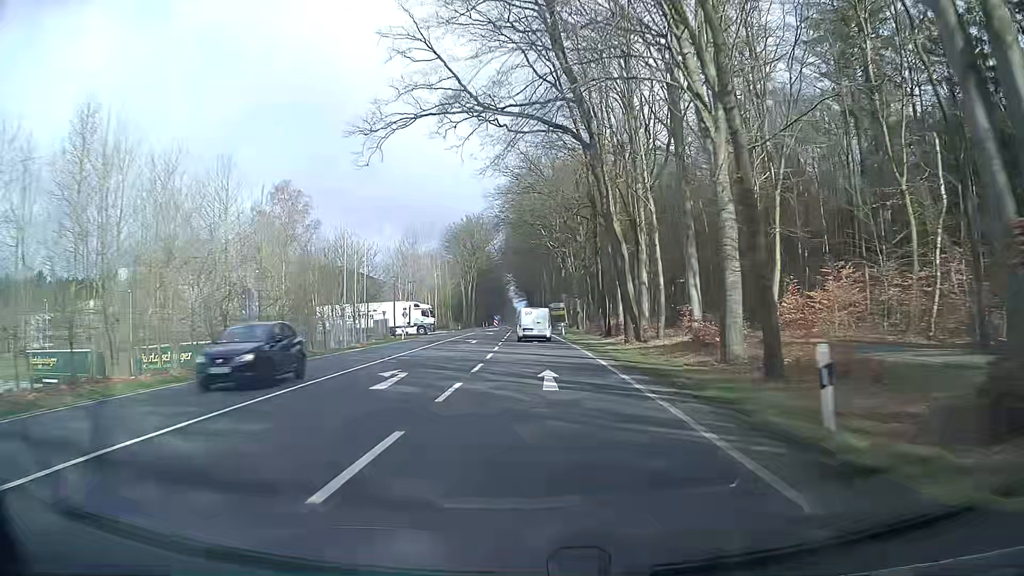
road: primary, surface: asphalt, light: Day
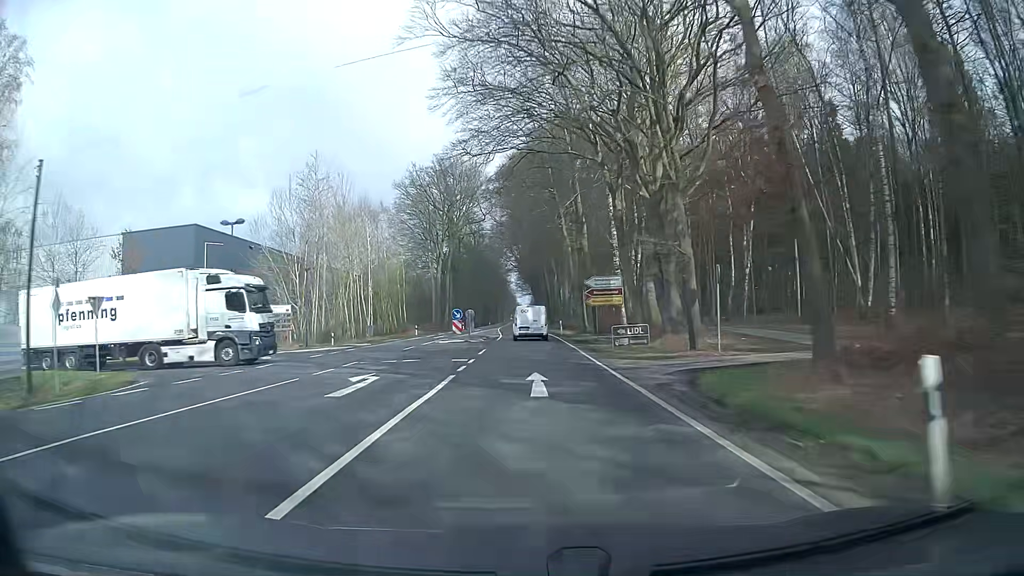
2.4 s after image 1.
(-0.1, +52.6) m; 0°
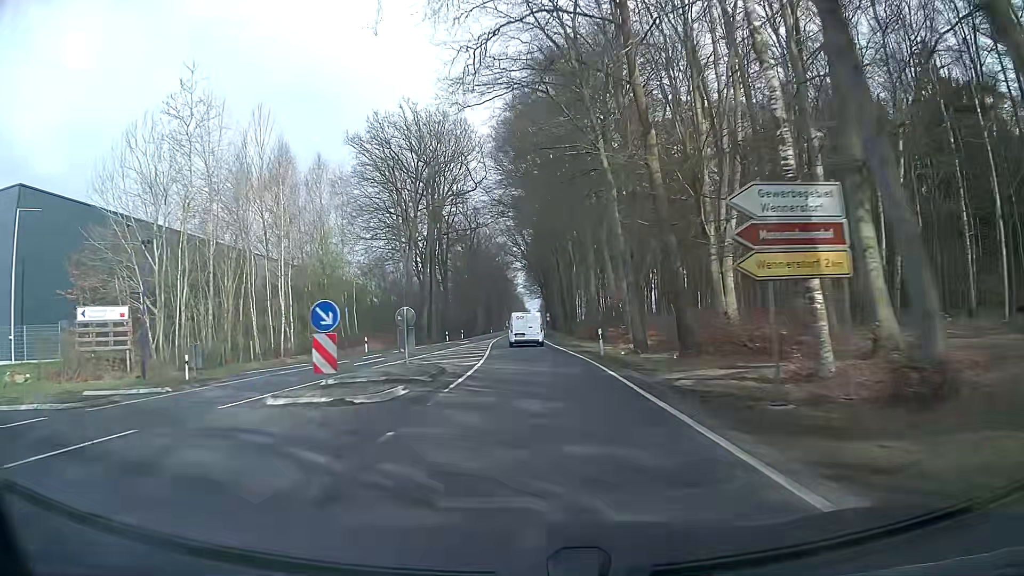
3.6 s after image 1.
(-0.1, +26.0) m; -1°
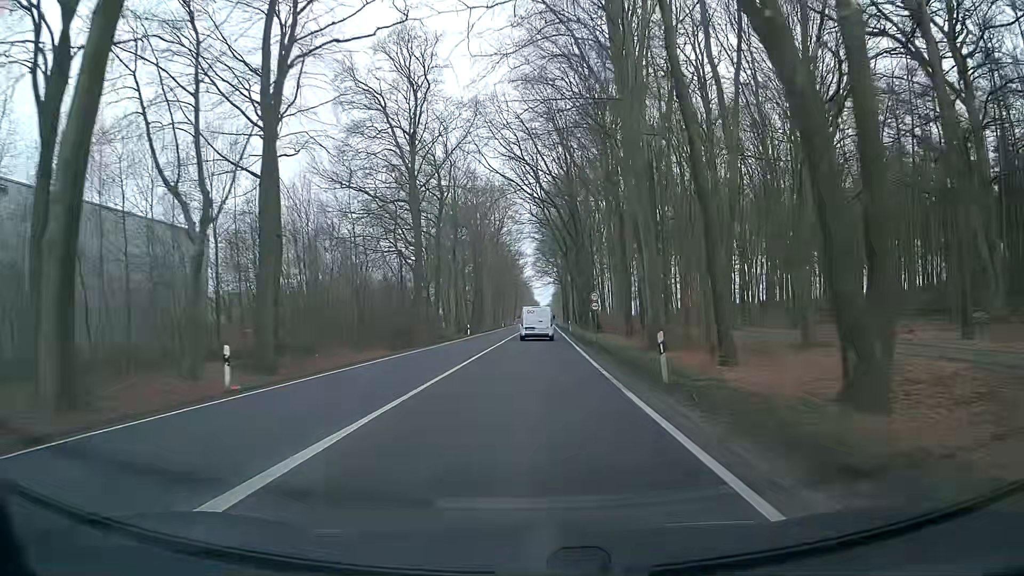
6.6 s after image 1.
(-0.6, +64.4) m; -1°
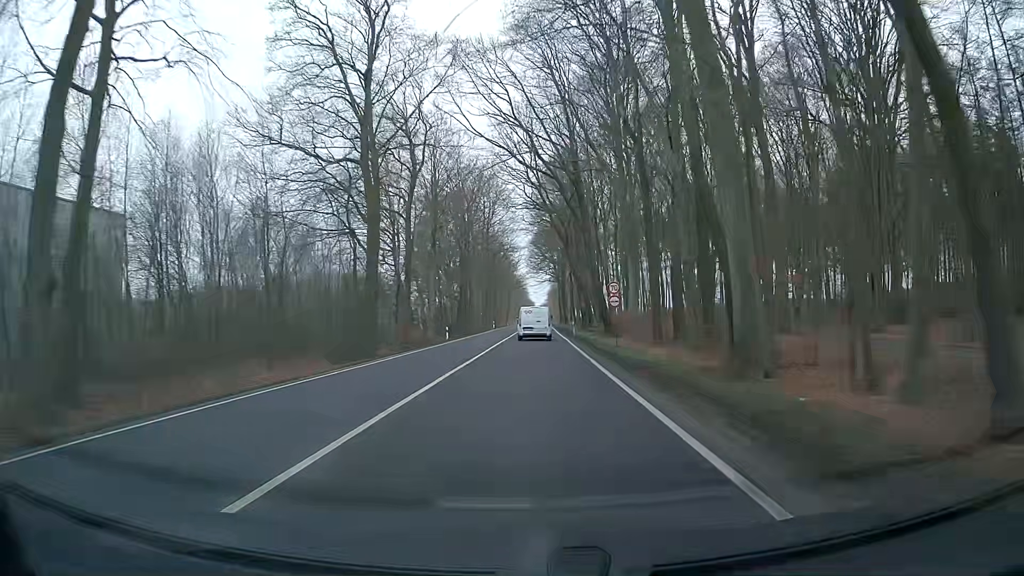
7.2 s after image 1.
(+0.2, +12.8) m; +1°
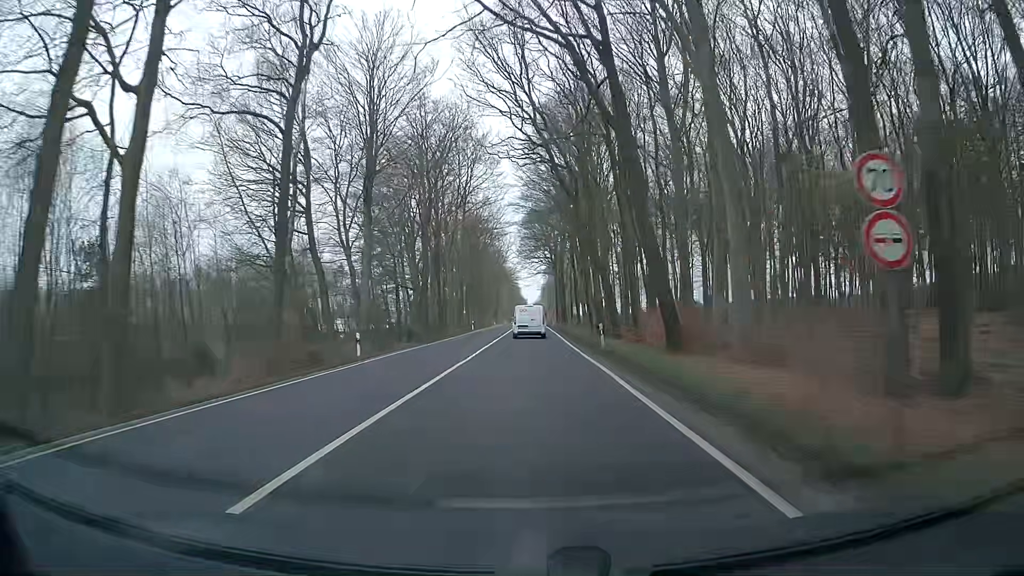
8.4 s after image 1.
(+0.1, +25.0) m; 0°
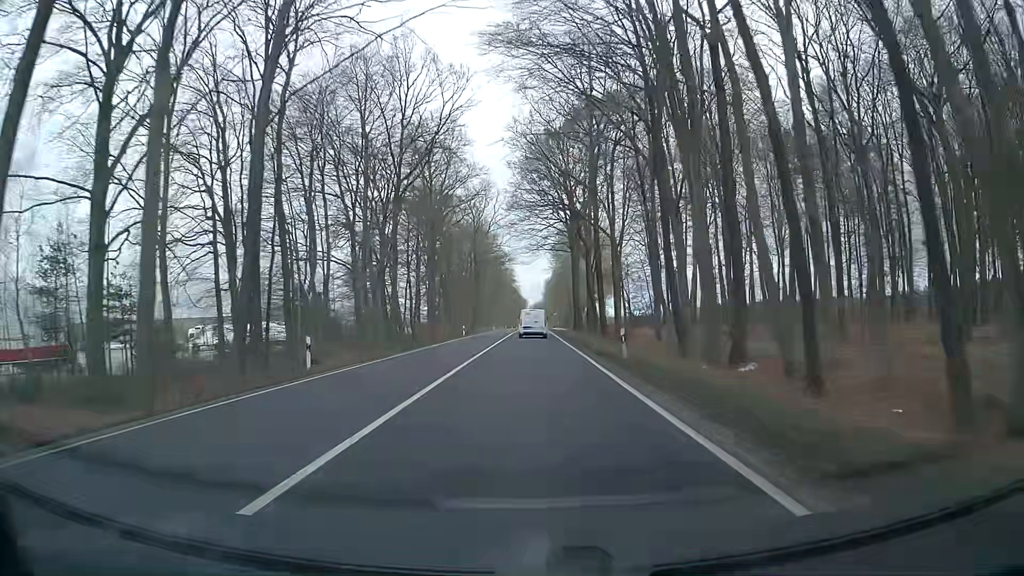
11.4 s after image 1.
(+0.3, +58.4) m; +1°
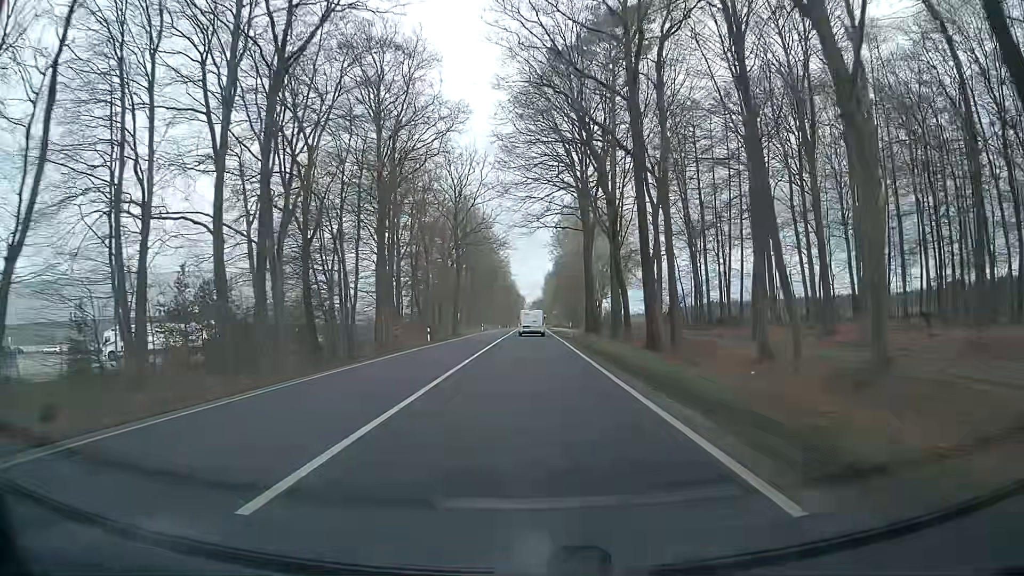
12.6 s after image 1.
(-0.2, +22.3) m; 0°
(0, +10) (0, +20) (0, +30) (0, +40) (0, +50) (0, +60) (0, +70) (-1, +80) (-1, +90) (-1, +100) m
